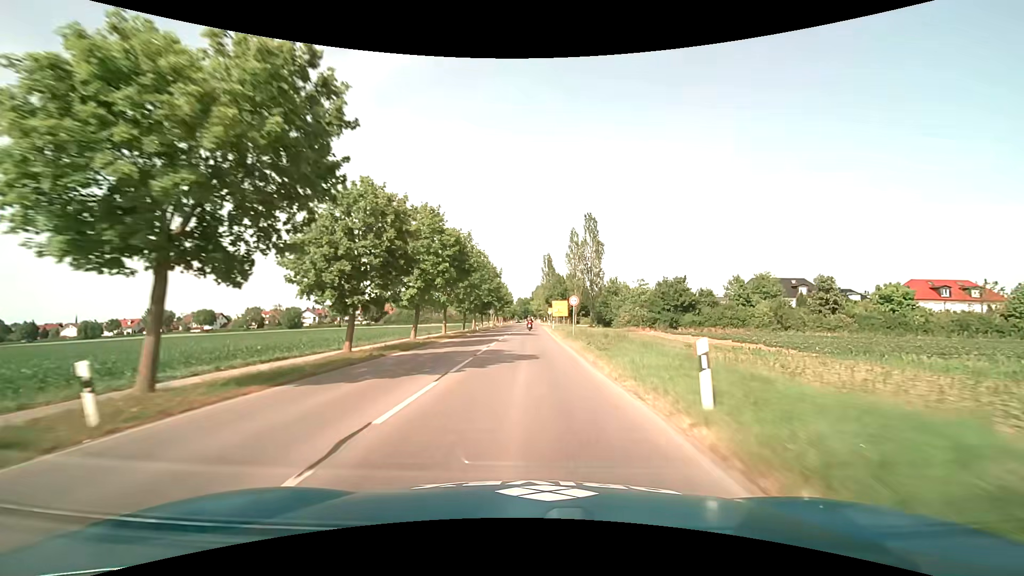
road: tertiary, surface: asphalt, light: Day
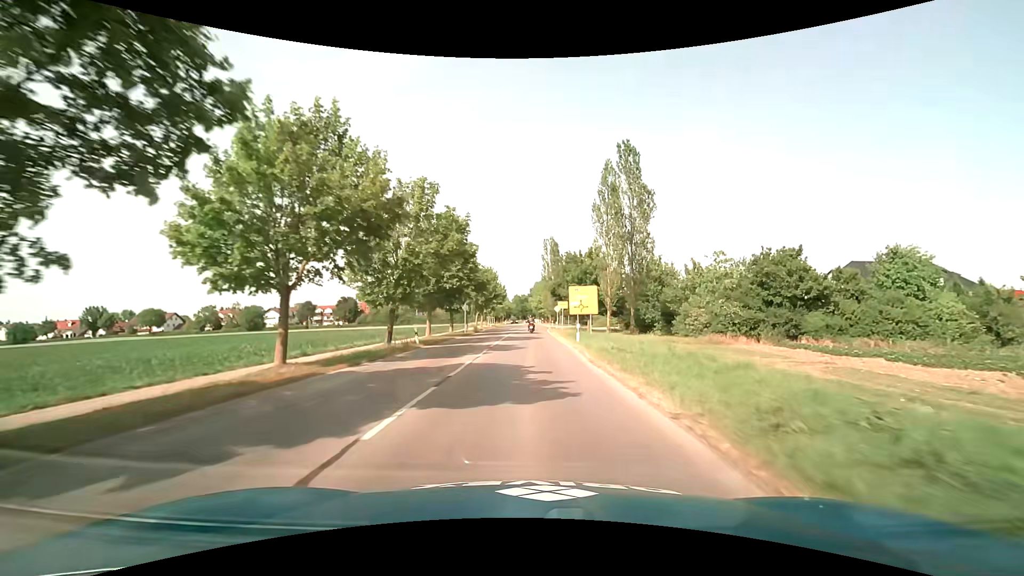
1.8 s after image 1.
(0.0, +30.6) m; 0°
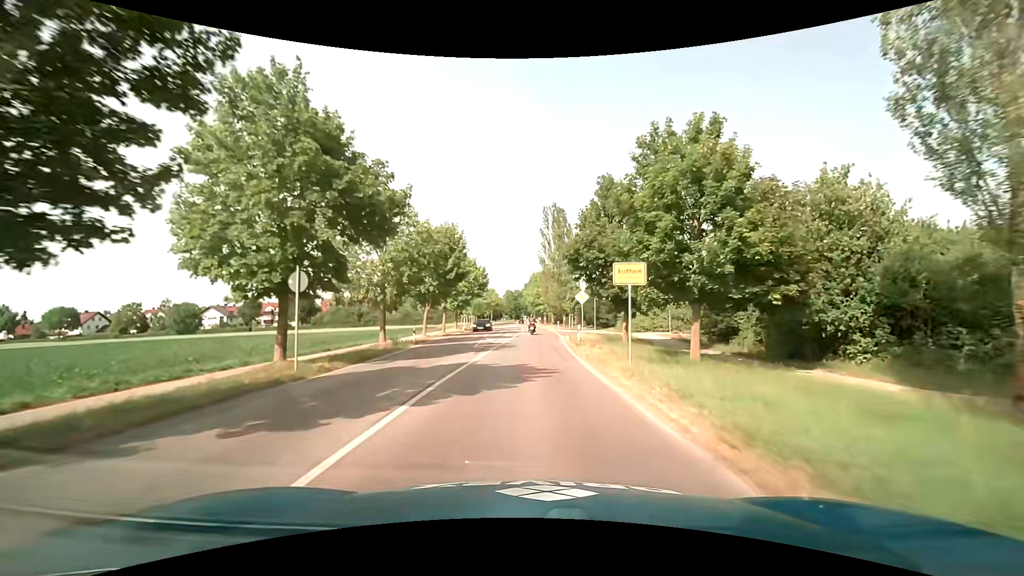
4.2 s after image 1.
(0.0, +34.6) m; 0°
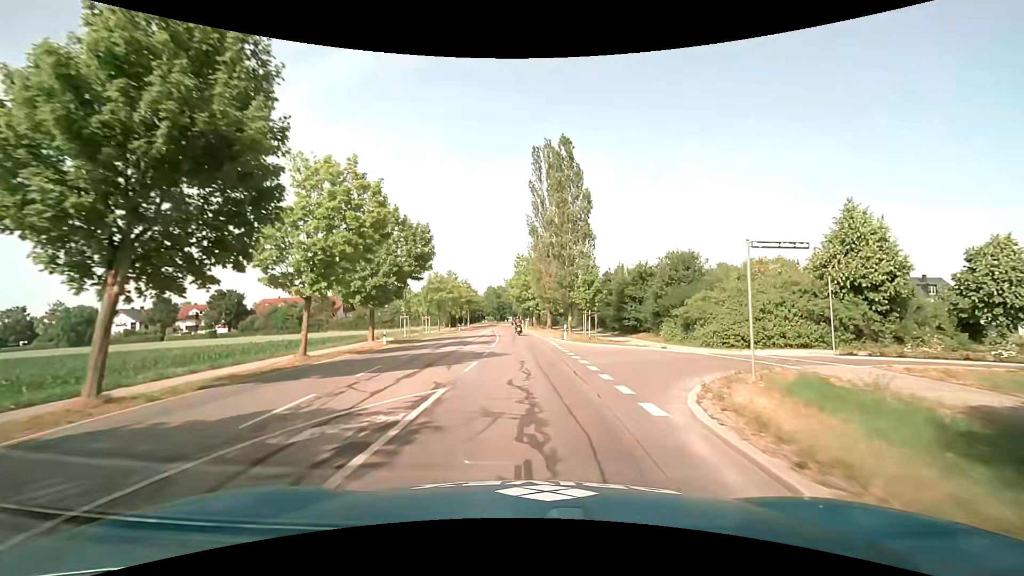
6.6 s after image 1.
(+0.4, +30.7) m; +1°
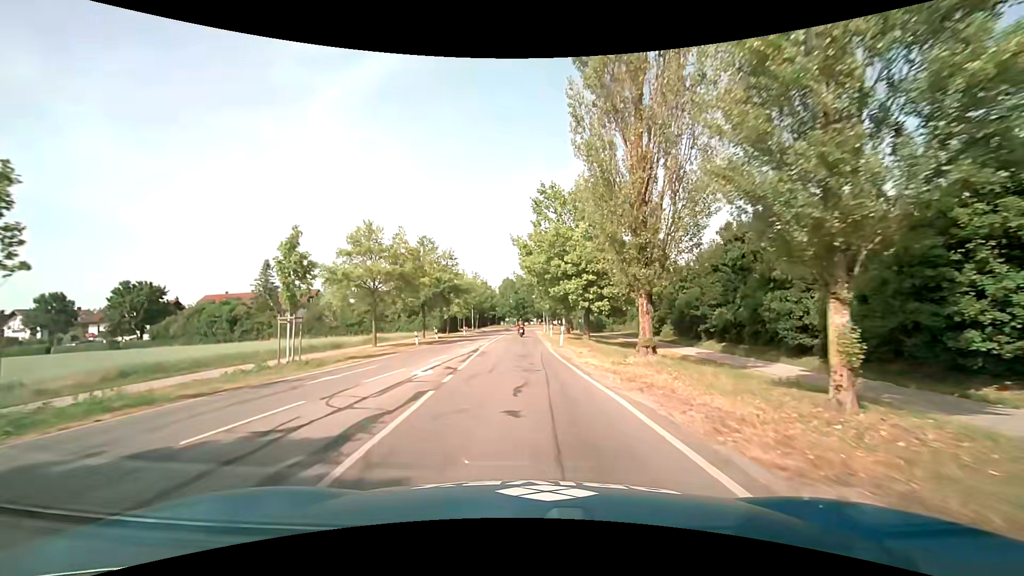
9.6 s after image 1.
(0.0, +38.7) m; -2°
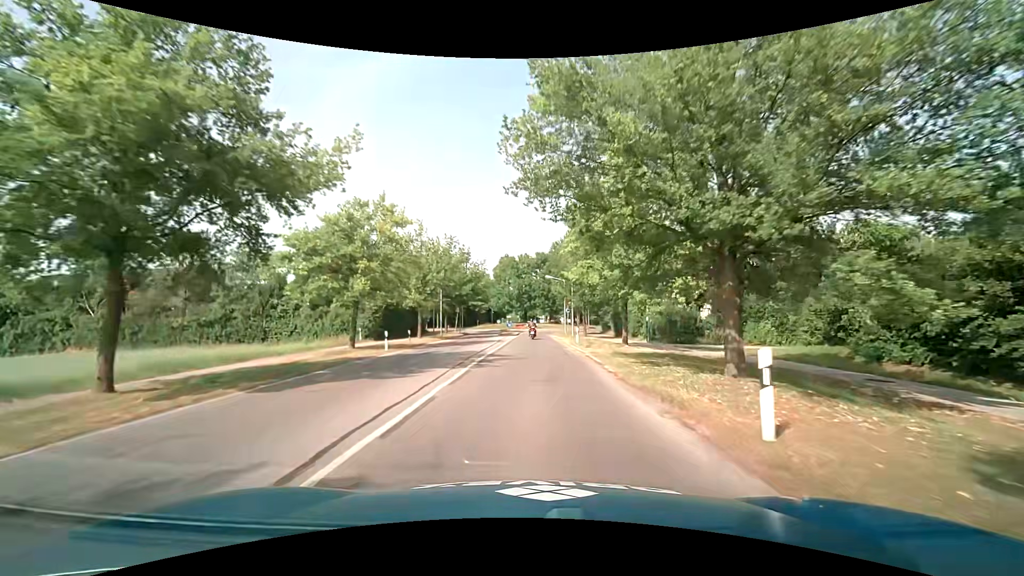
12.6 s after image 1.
(-0.9, +39.0) m; -1°
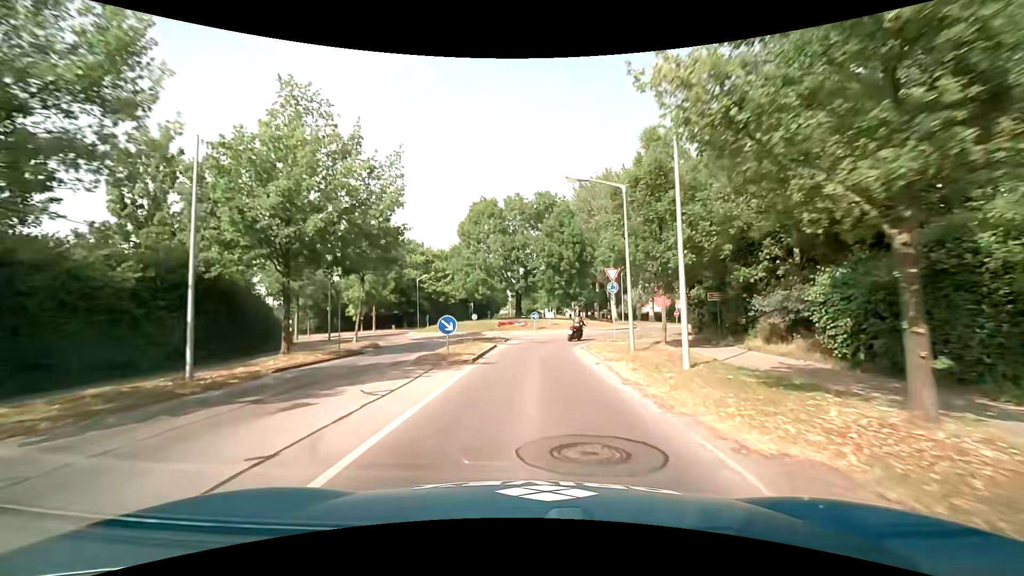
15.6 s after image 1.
(+0.4, +37.8) m; 0°
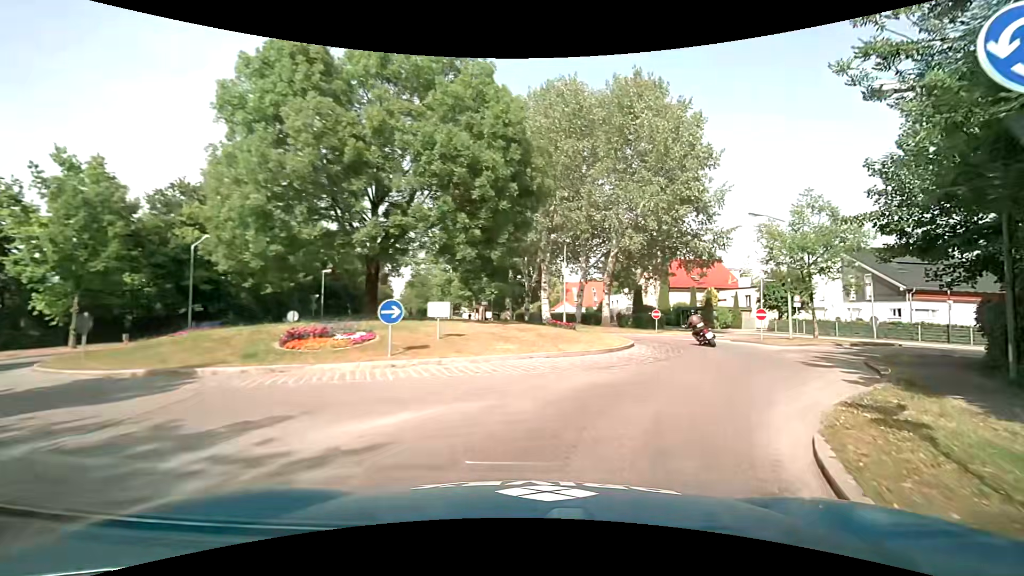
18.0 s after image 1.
(+0.6, +25.4) m; +10°
(+2, +10) (+7, +19) (+7, +28) (+1, +36) (-6, +43) (-10, +52) (-13, +62) (-15, +72) (-16, +82) (-18, +92) m
